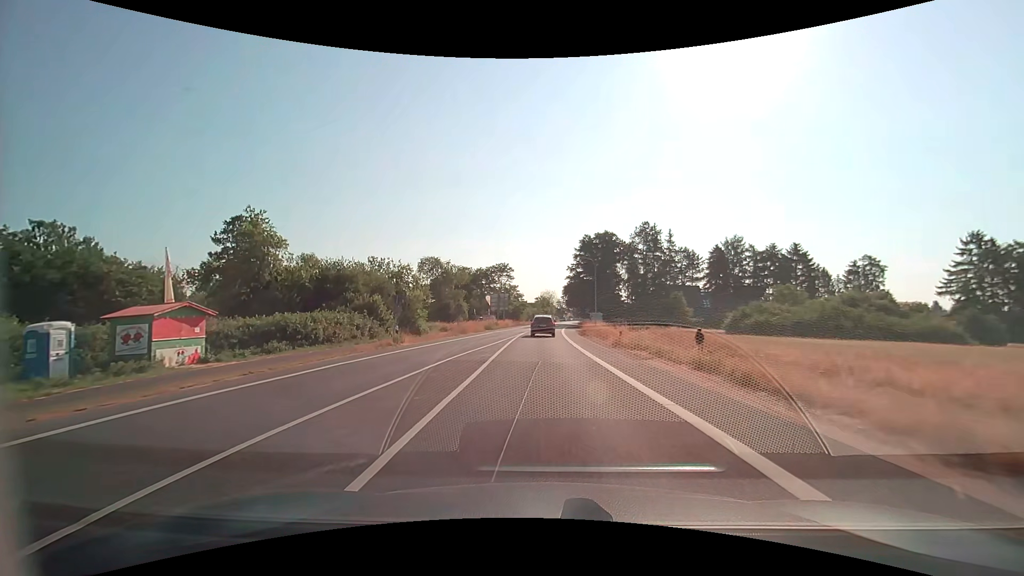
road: secondary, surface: asphalt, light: Day
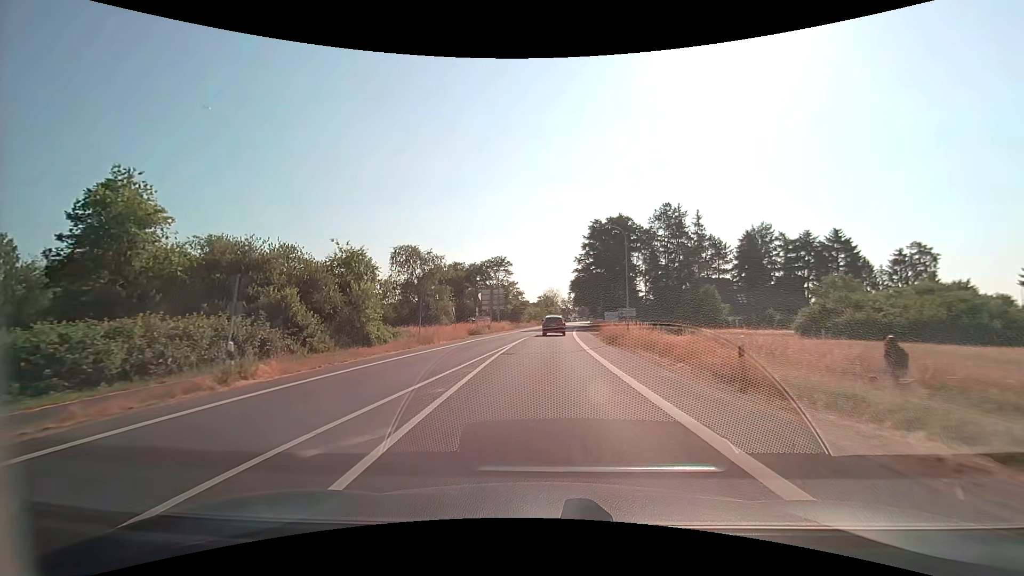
(-0.1, +16.3) m; 0°
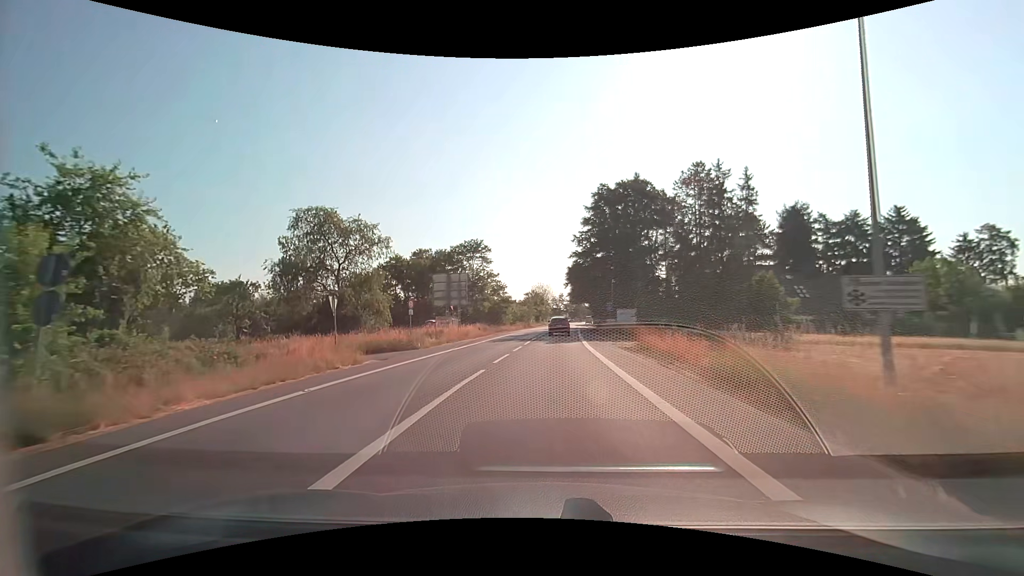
(0.0, +24.1) m; +1°
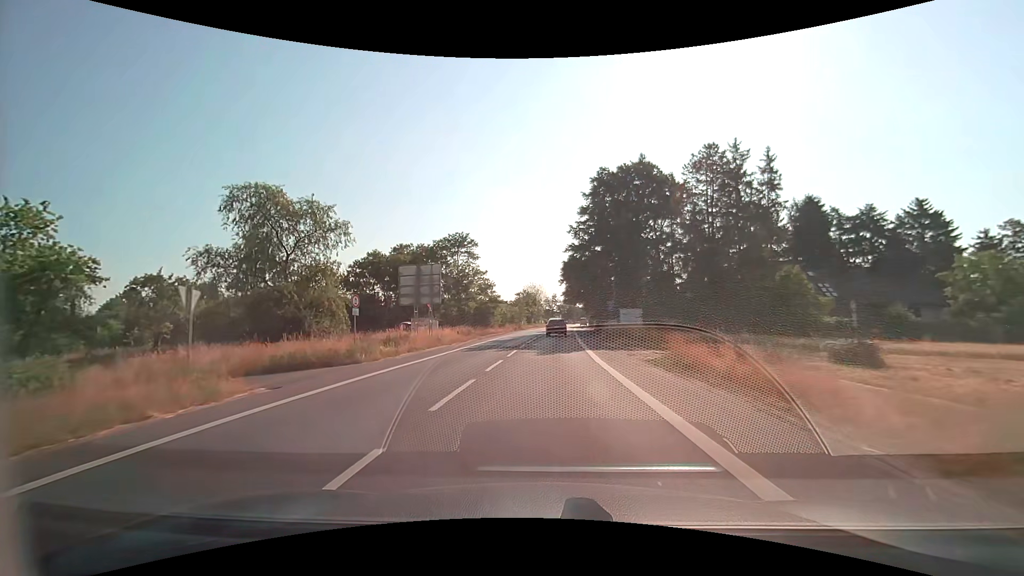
(+0.1, +7.9) m; +1°
